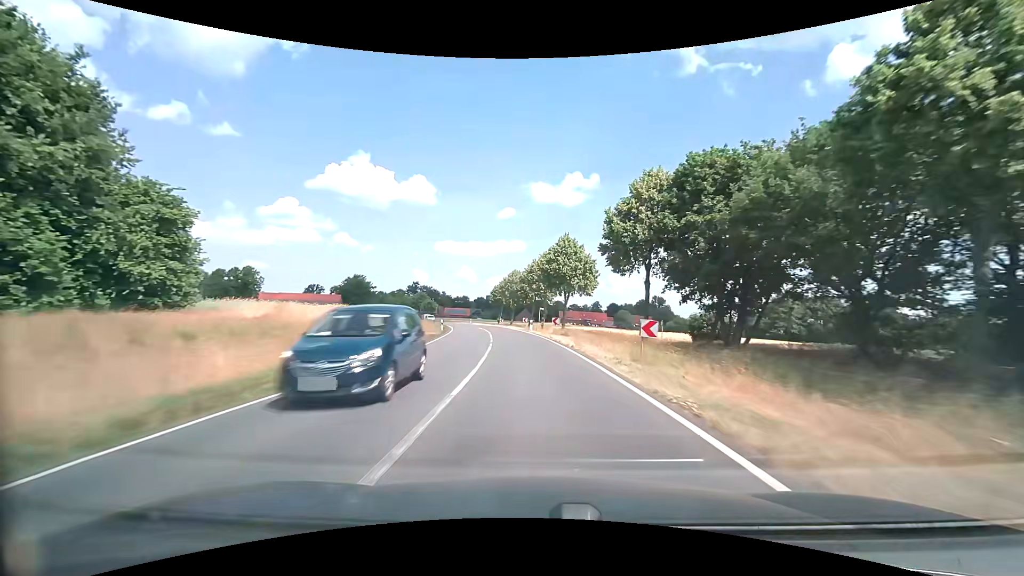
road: secondary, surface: asphalt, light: Day
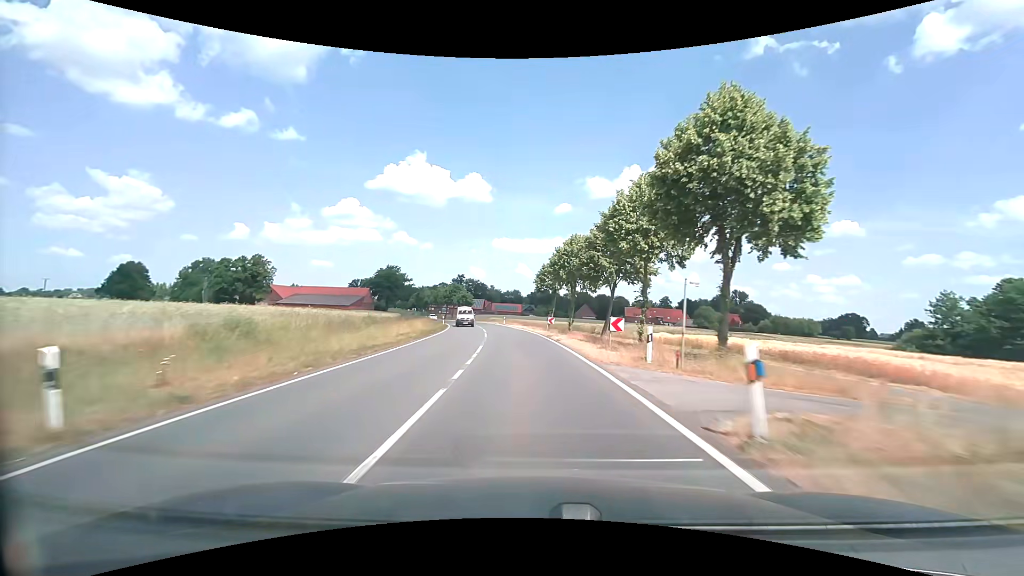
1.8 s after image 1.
(-1.9, +40.1) m; -6°
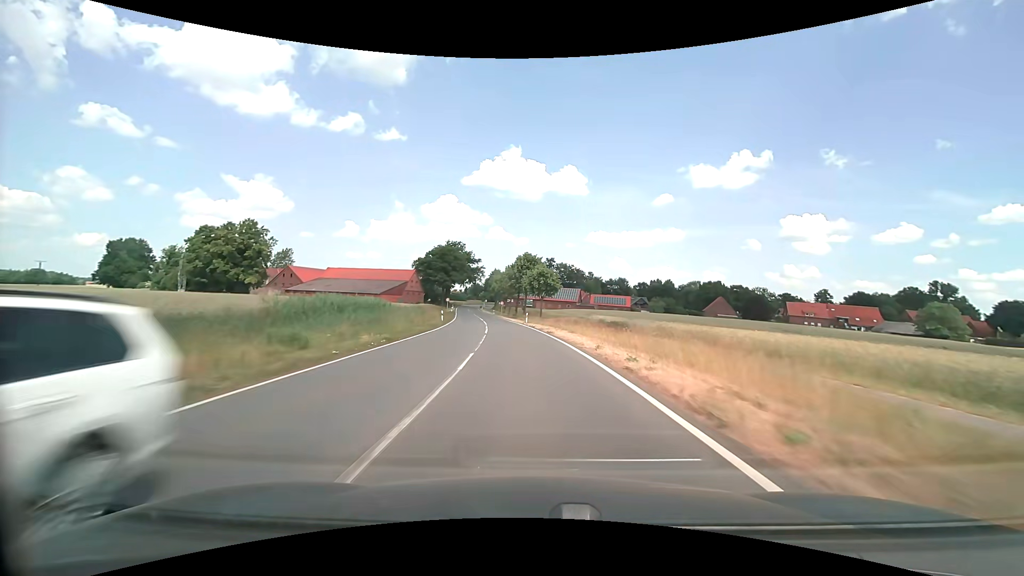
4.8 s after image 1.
(-6.5, +66.3) m; -11°
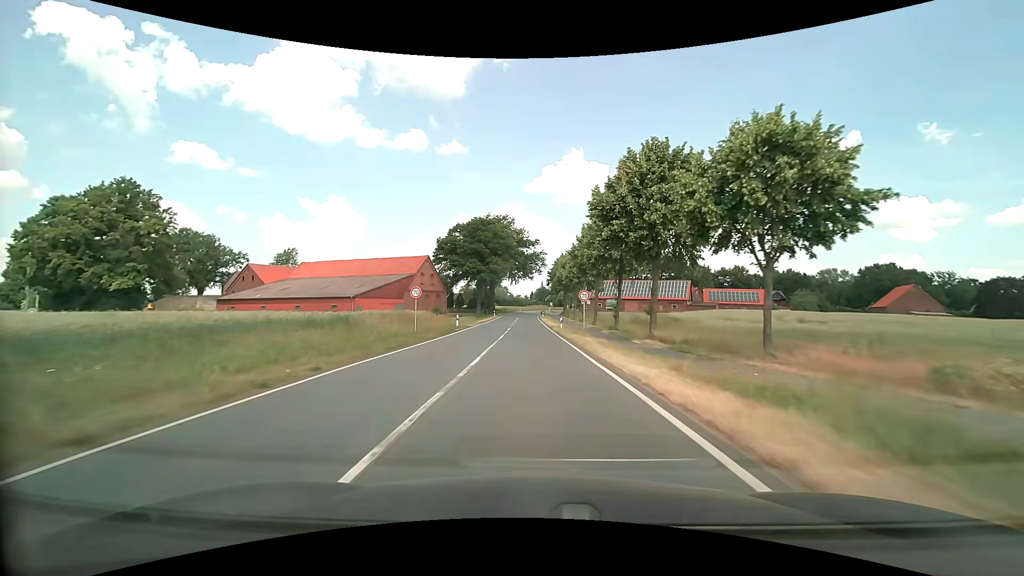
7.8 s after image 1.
(-4.0, +58.8) m; -7°
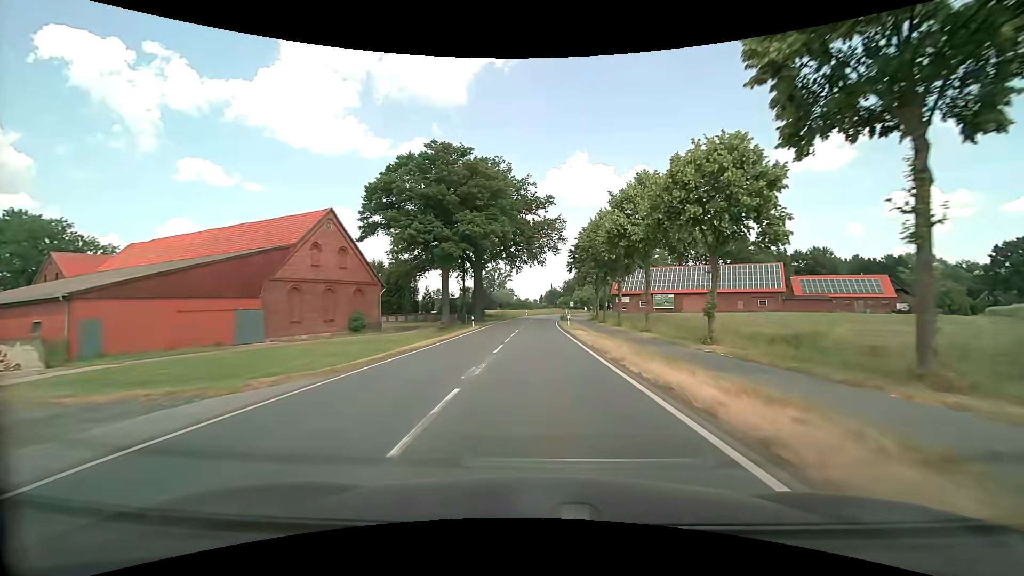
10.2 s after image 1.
(-0.9, +44.3) m; -1°
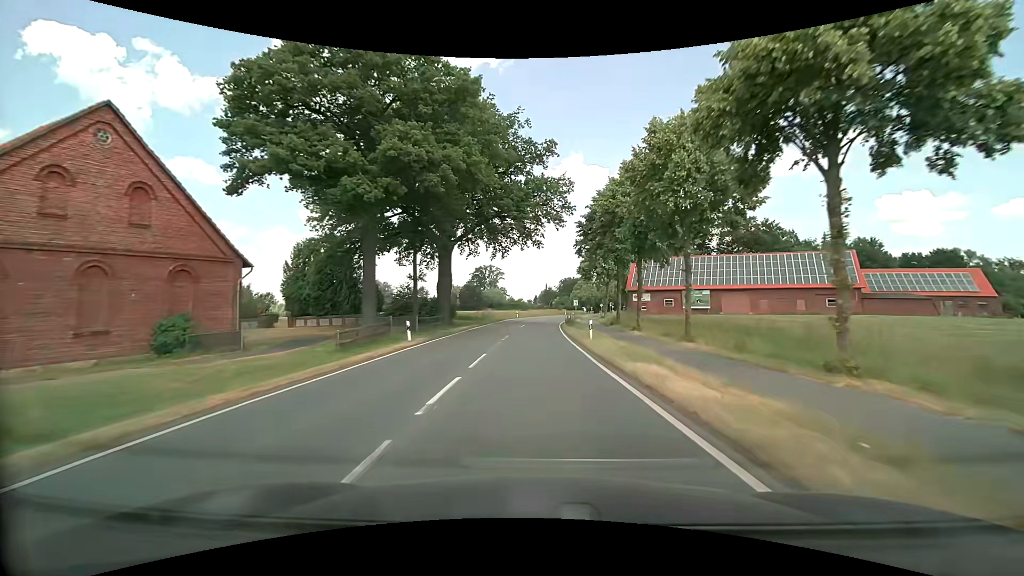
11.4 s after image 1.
(+0.1, +21.8) m; +1°
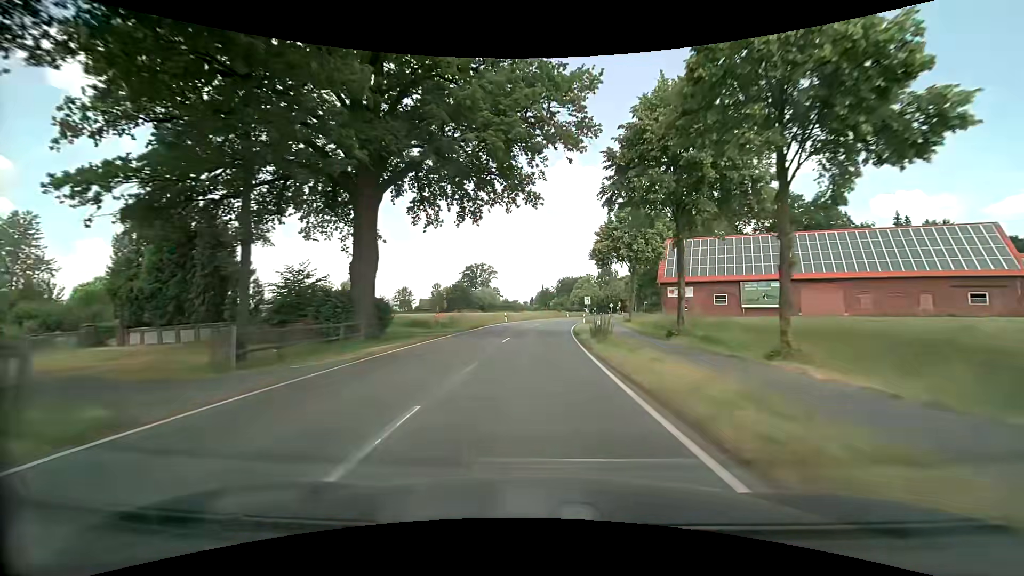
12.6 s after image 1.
(+0.1, +21.5) m; +1°
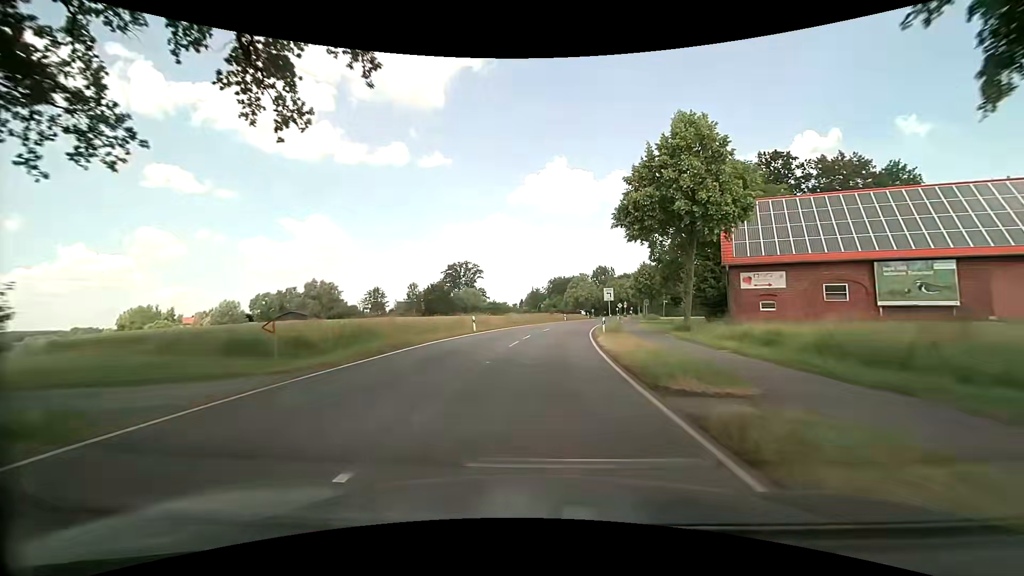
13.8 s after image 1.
(+0.1, +21.1) m; +1°
(0, +10) (0, +20) (+1, +30) (+2, +40) (+4, +50) (+5, +60) (+7, +69) (+9, +79) (+11, +89) (+14, +99) m
